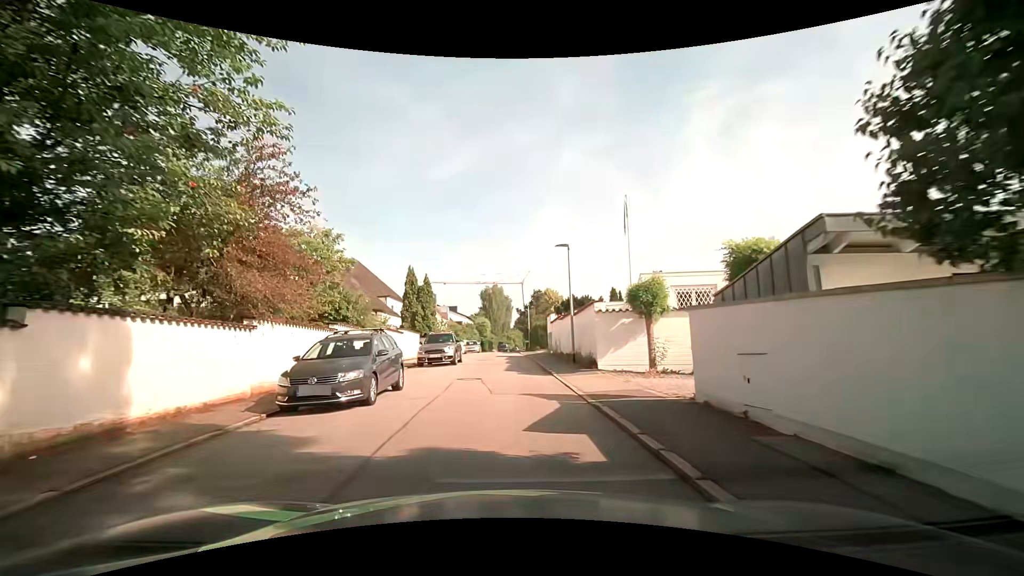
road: residential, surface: asphalt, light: Day
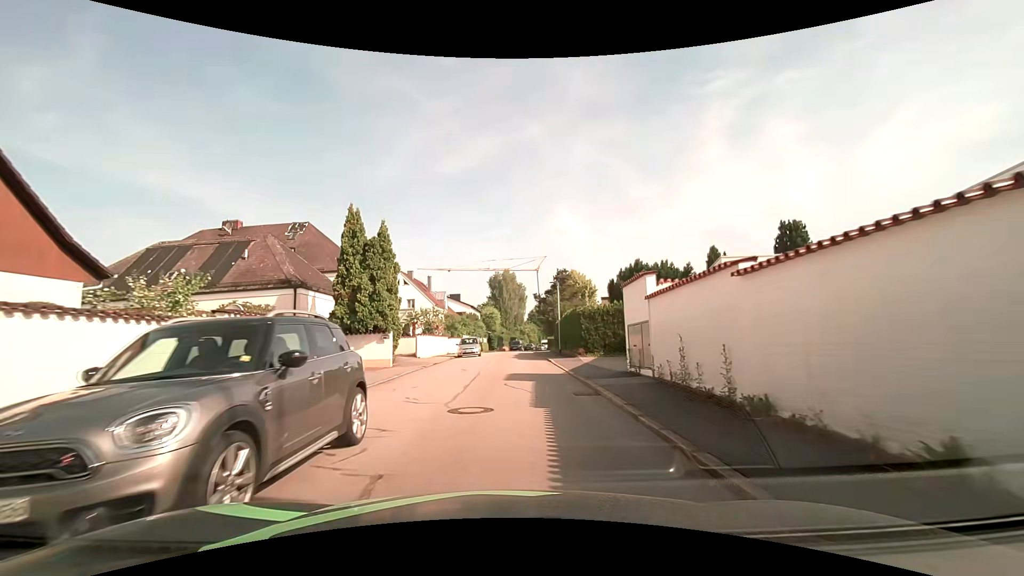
(-0.7, +20.4) m; -2°
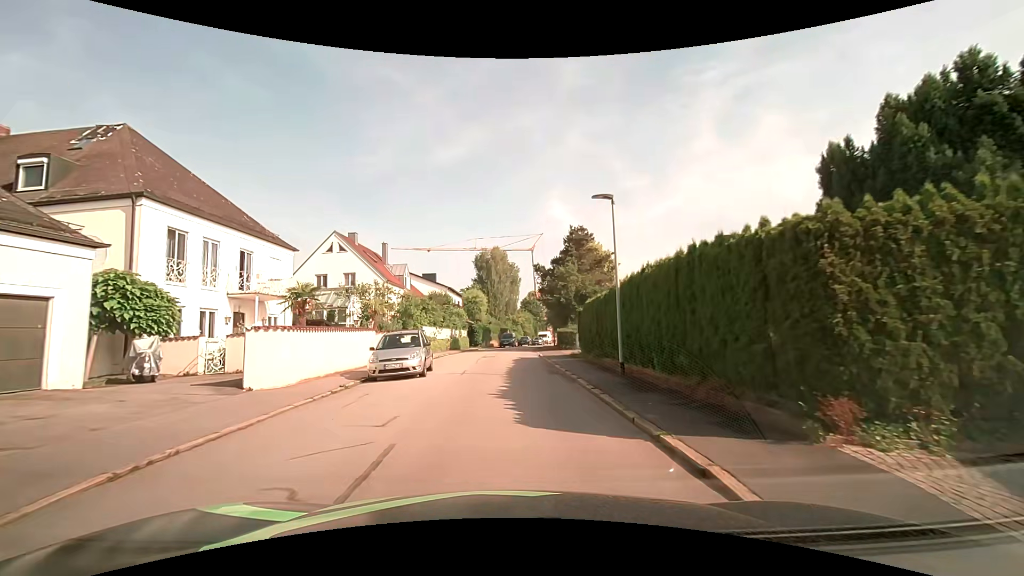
(+0.2, +20.7) m; +1°
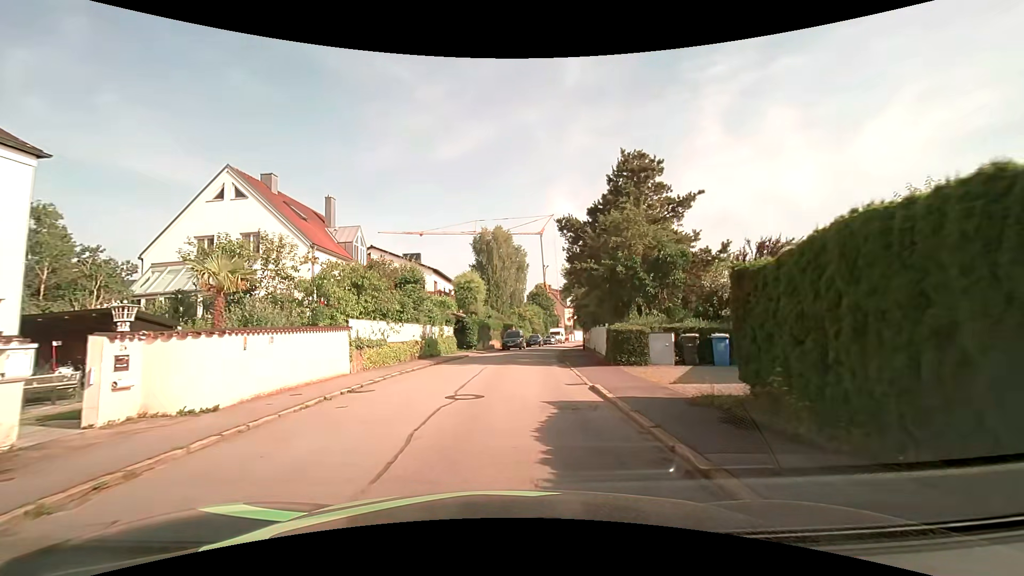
(0.0, +16.8) m; 0°
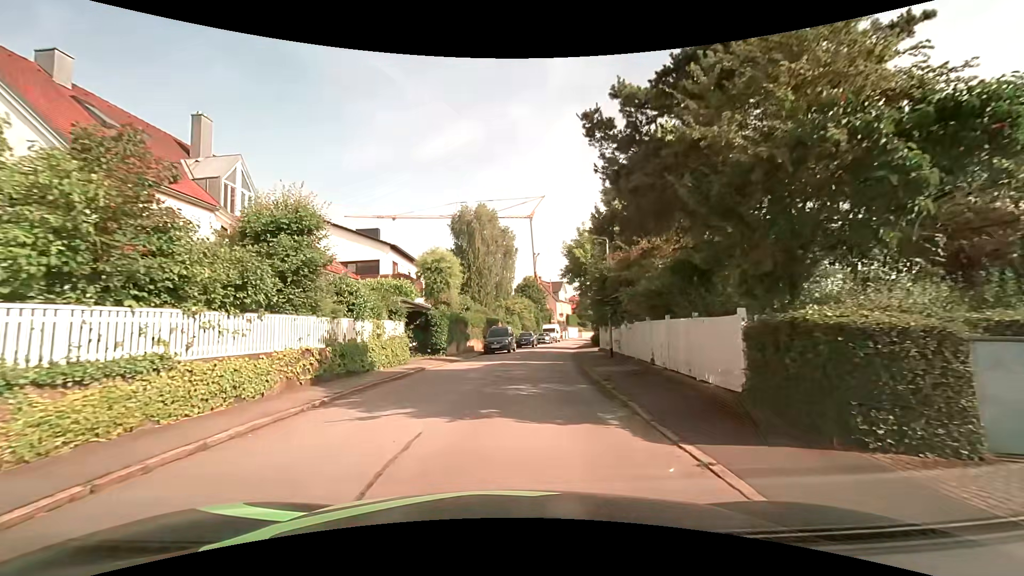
(+0.1, +12.8) m; +2°
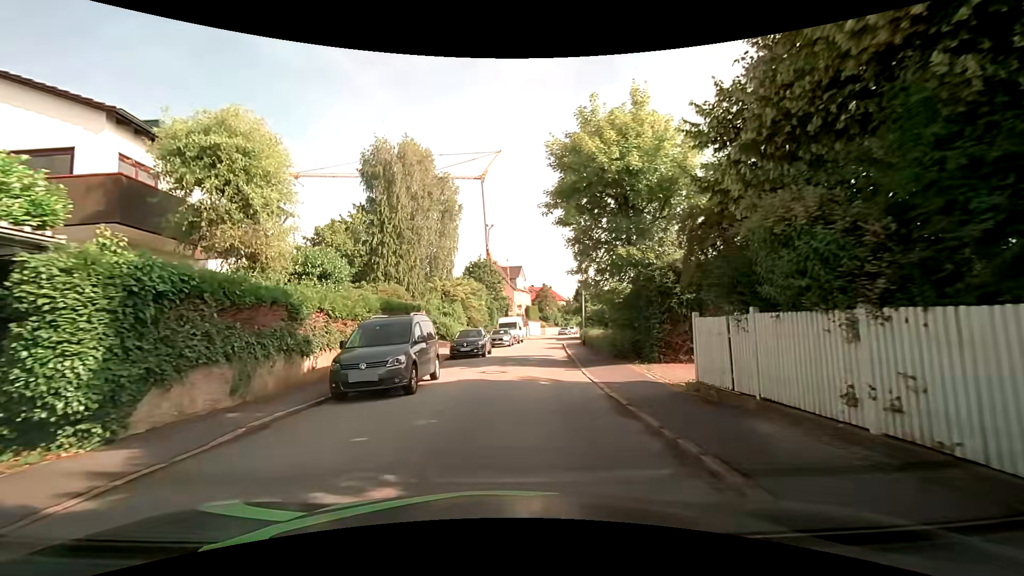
(+0.8, +21.9) m; +6°
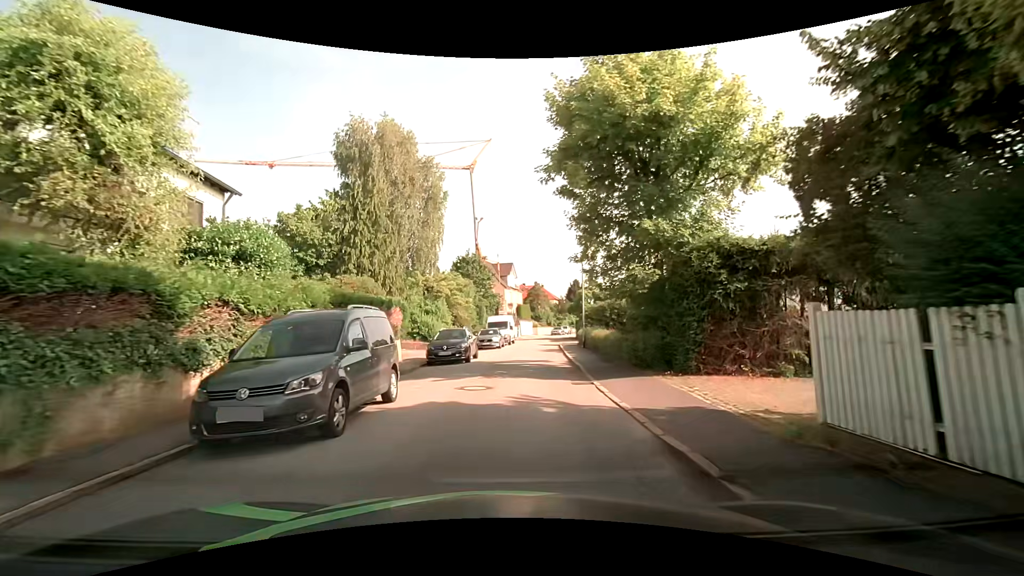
(0.0, +4.2) m; 0°
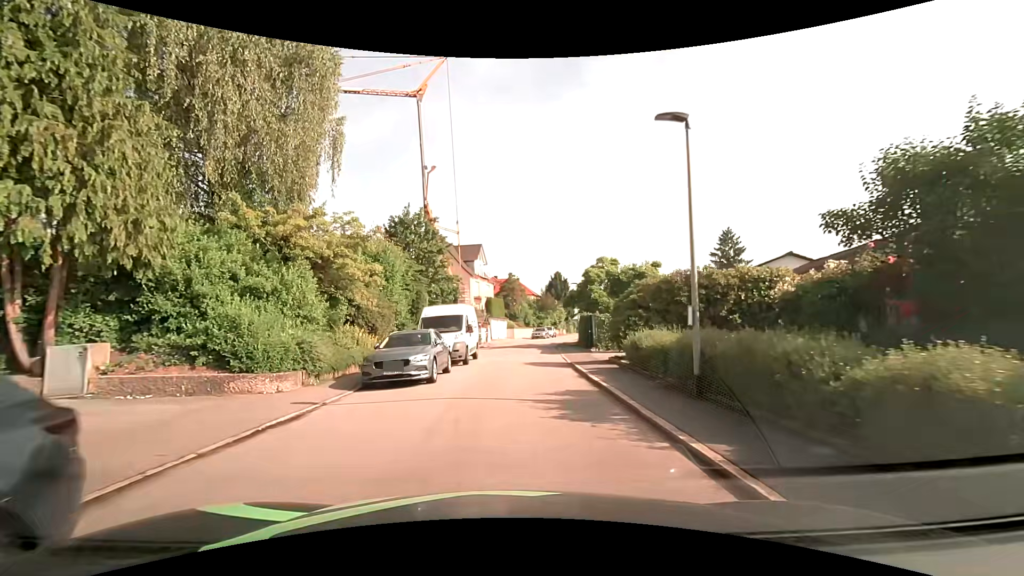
(+0.7, +21.2) m; +4°
(0, +10) (+1, +20) (+1, +30) (+2, +40) (+4, +50) (+6, +60) (+8, +69) (+11, +79) (+13, +89) (+16, +98) m
